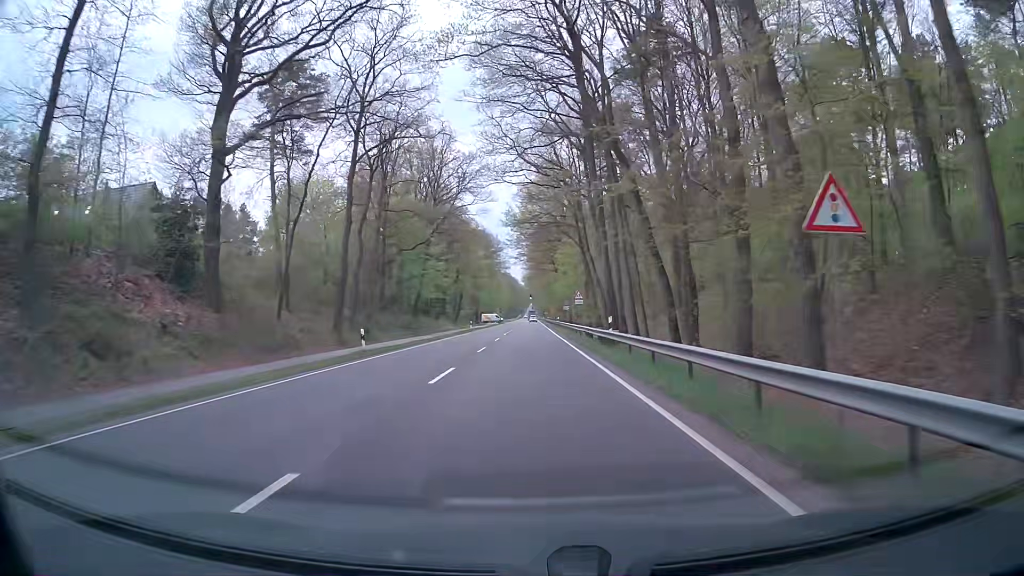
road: primary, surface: asphalt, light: Day
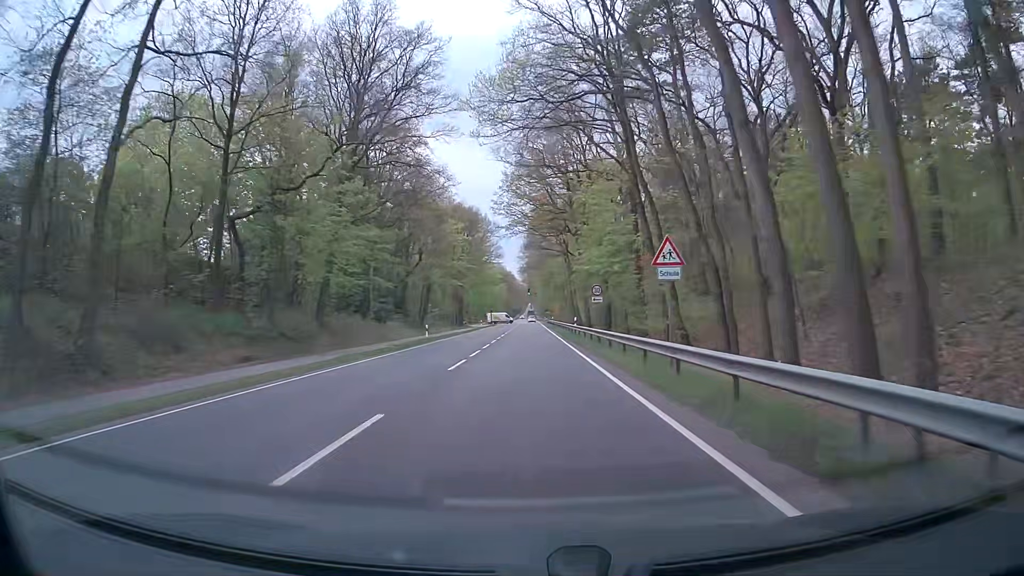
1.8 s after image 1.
(+0.4, +32.4) m; +1°
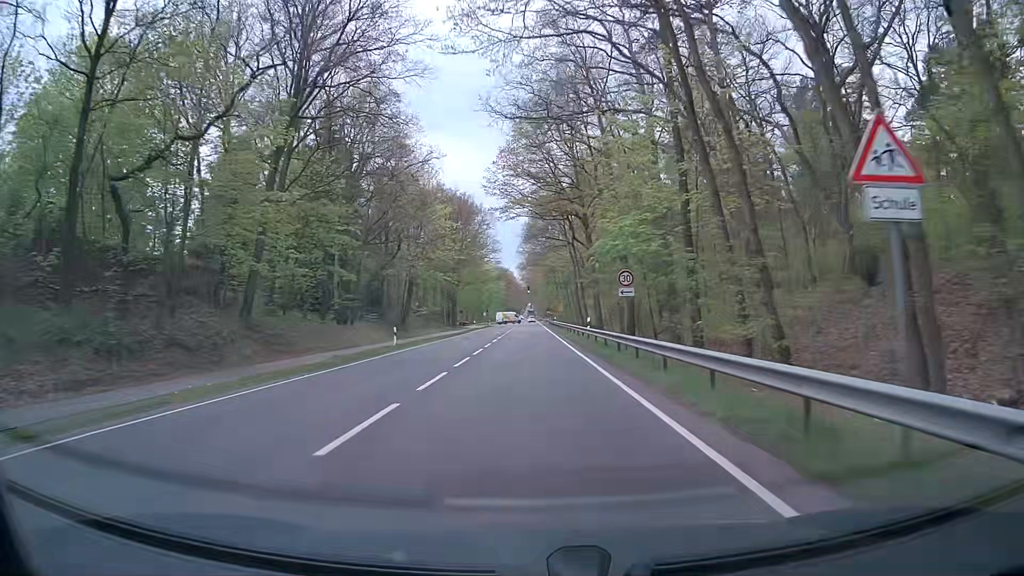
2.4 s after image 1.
(0.0, +10.8) m; 0°
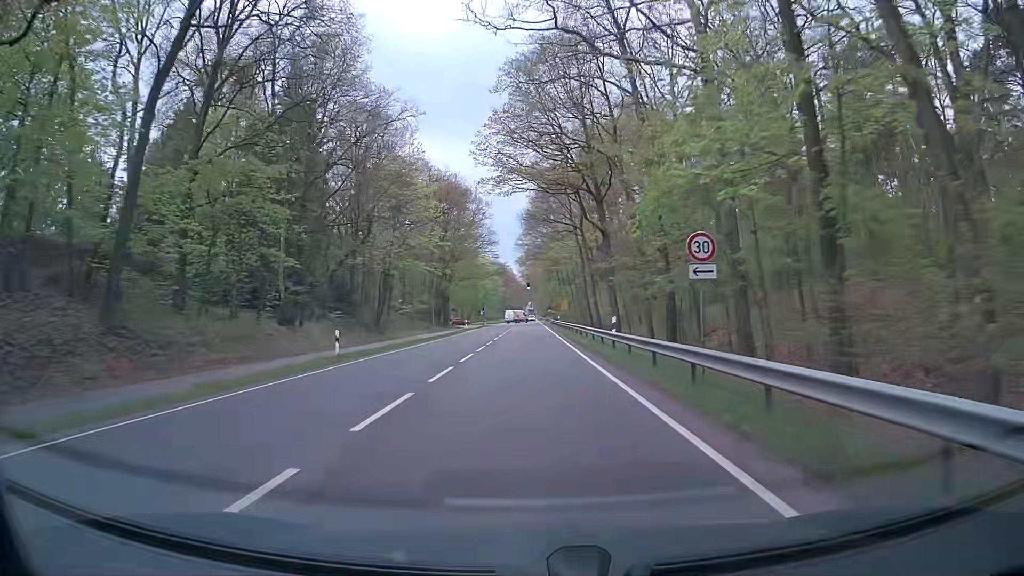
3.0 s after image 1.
(+0.1, +10.8) m; +1°
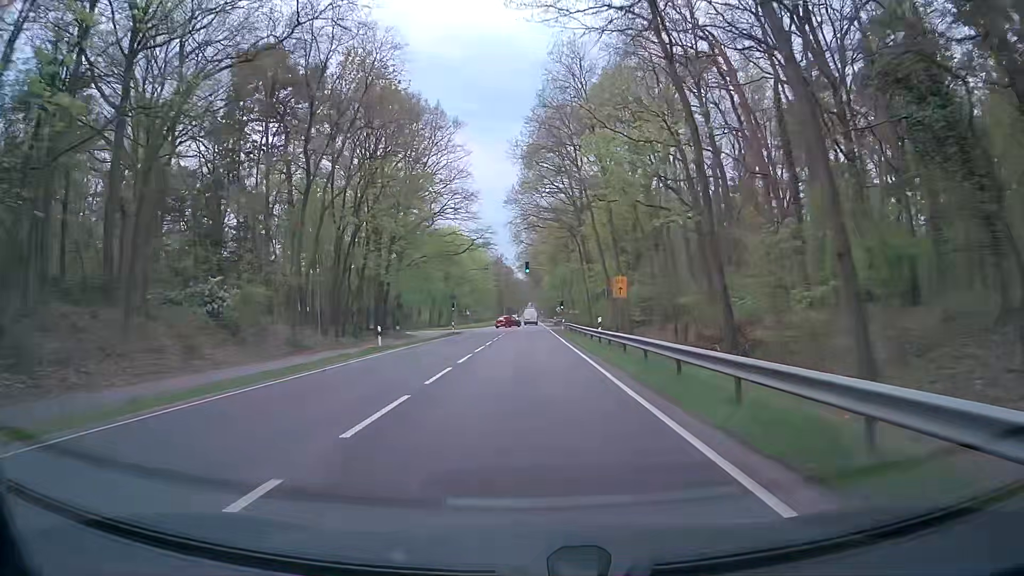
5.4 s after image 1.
(0.0, +43.1) m; 0°
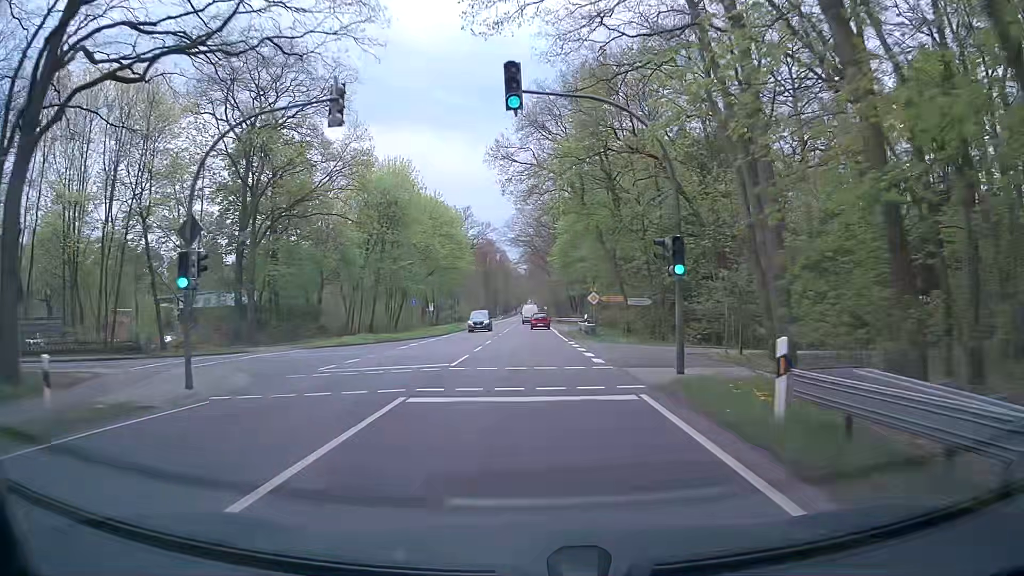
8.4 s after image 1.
(+0.1, +53.3) m; 0°
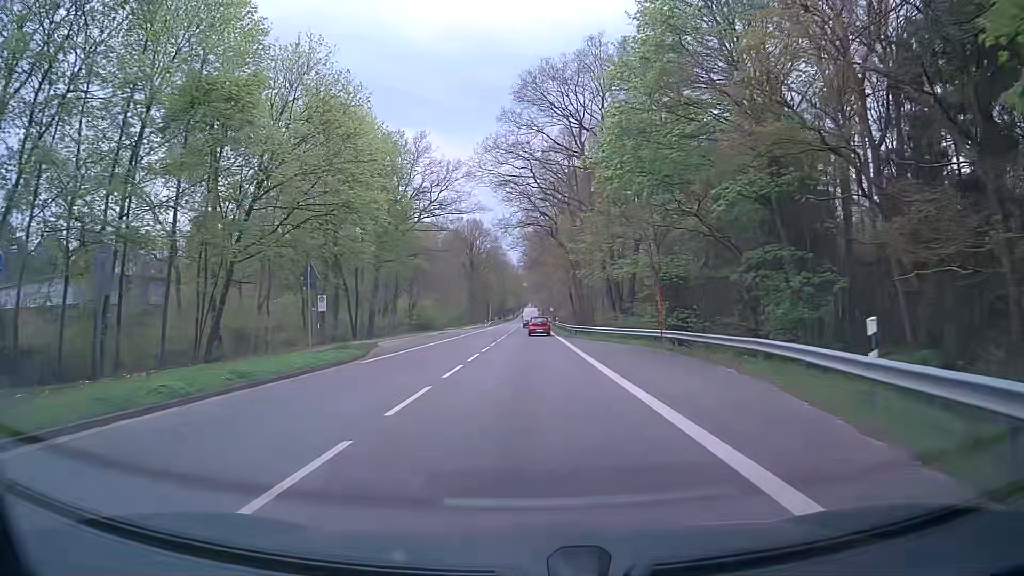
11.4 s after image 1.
(-0.1, +48.7) m; +1°
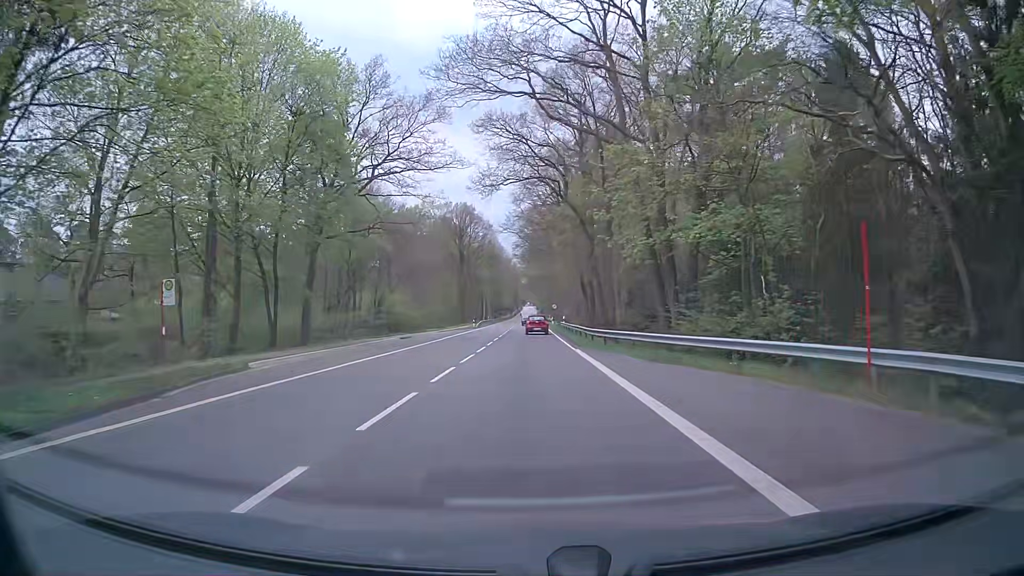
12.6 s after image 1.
(-0.1, +19.8) m; 0°
(0, +10) (0, +20) (0, +30) (0, +40) (0, +50) (0, +60) (0, +70) (0, +80) (0, +90) (0, +100) m
